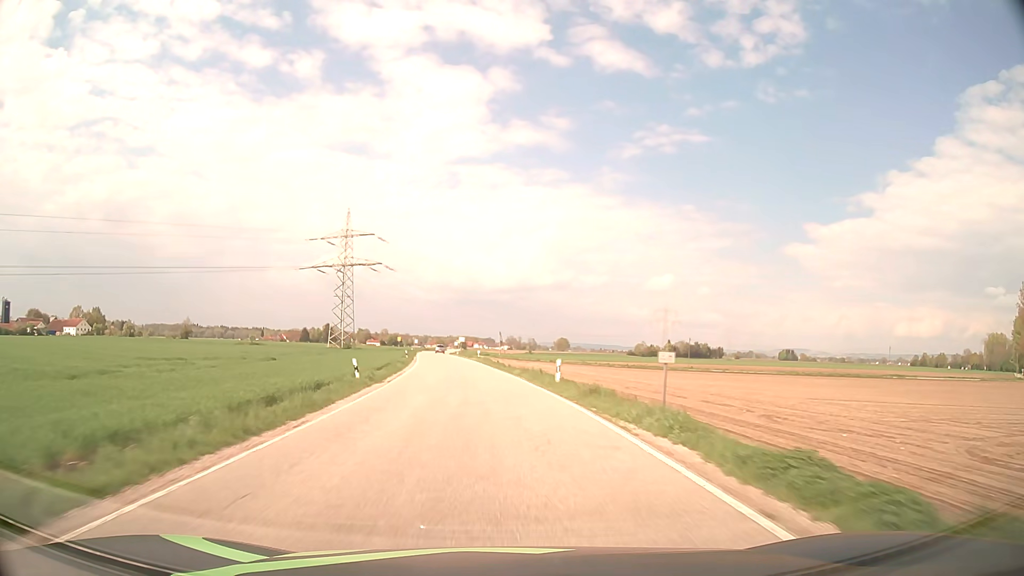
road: secondary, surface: asphalt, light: Day
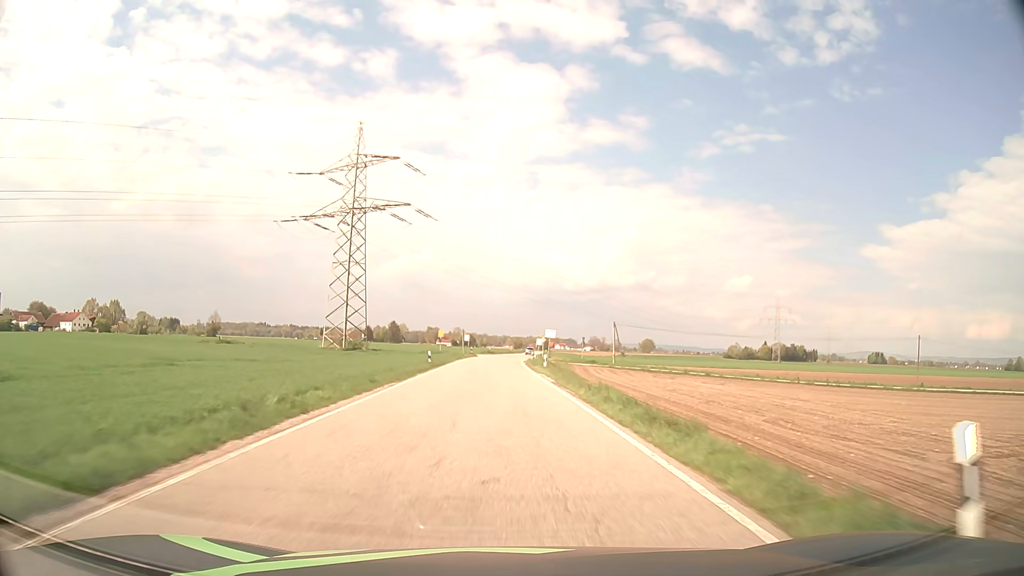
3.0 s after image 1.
(-4.9, +62.3) m; -7°
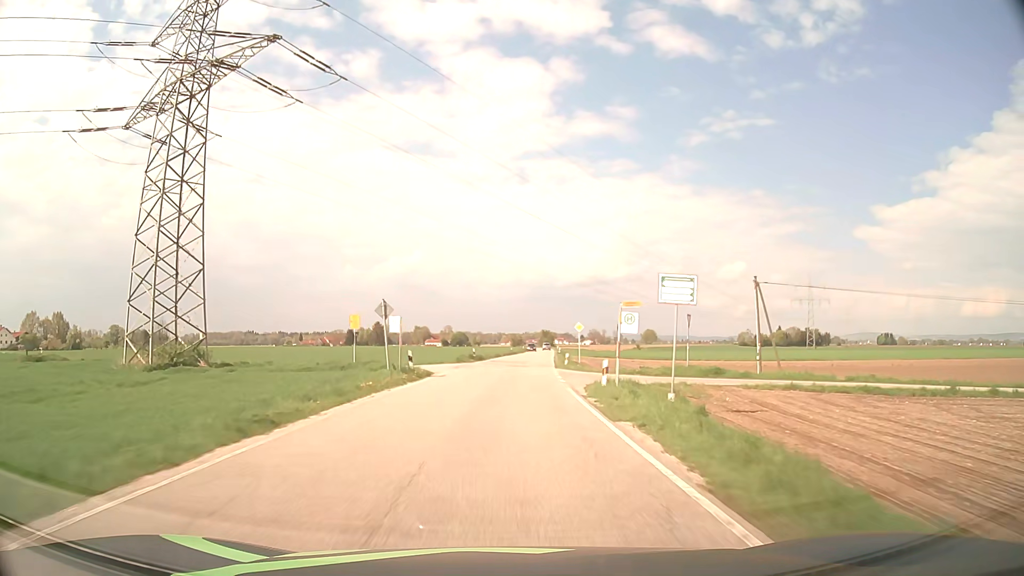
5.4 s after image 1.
(-0.2, +50.2) m; 0°
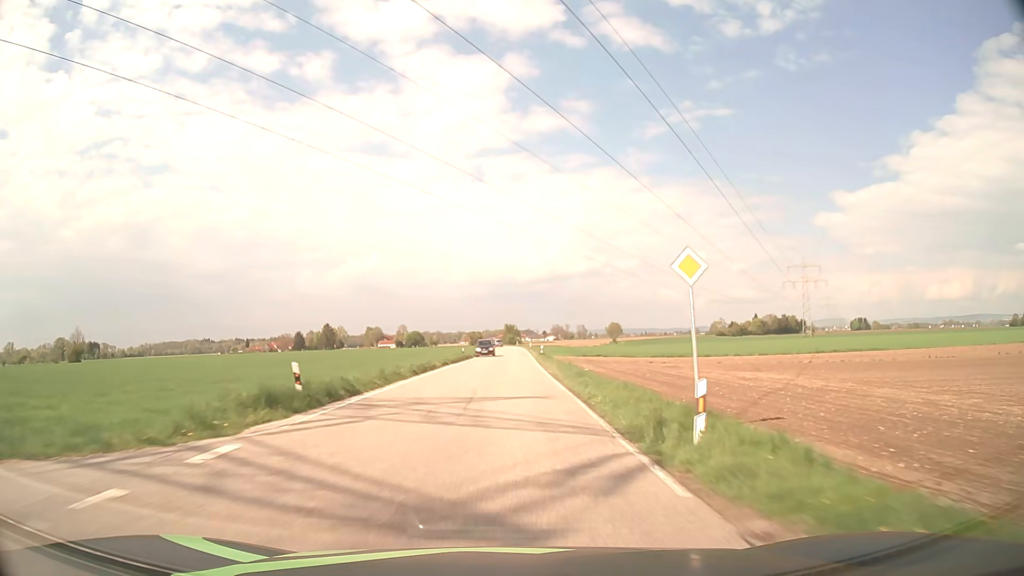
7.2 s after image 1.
(+1.1, +37.7) m; +4°
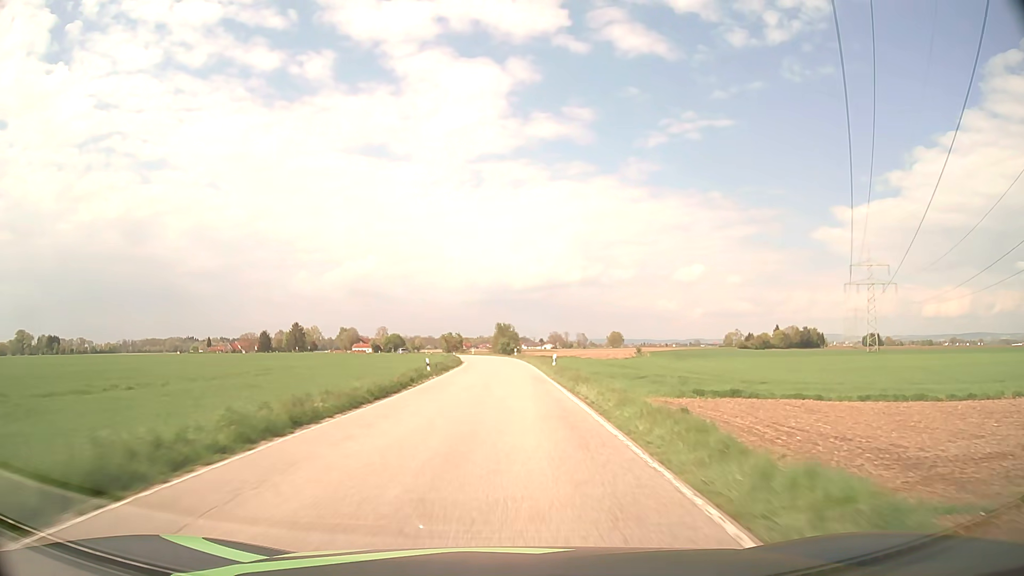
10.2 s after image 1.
(+0.5, +62.7) m; 0°
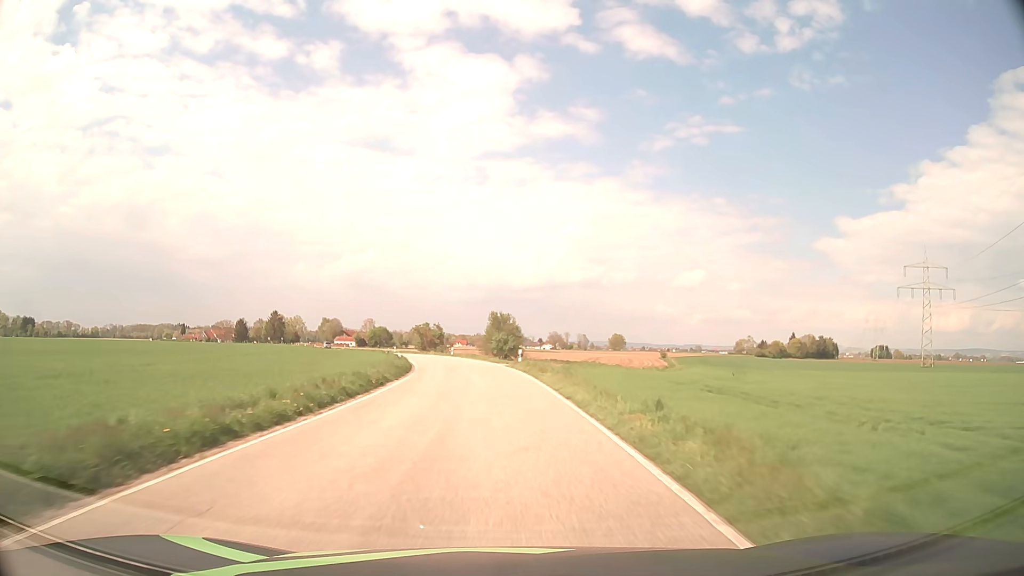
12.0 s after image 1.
(+0.2, +37.5) m; 0°
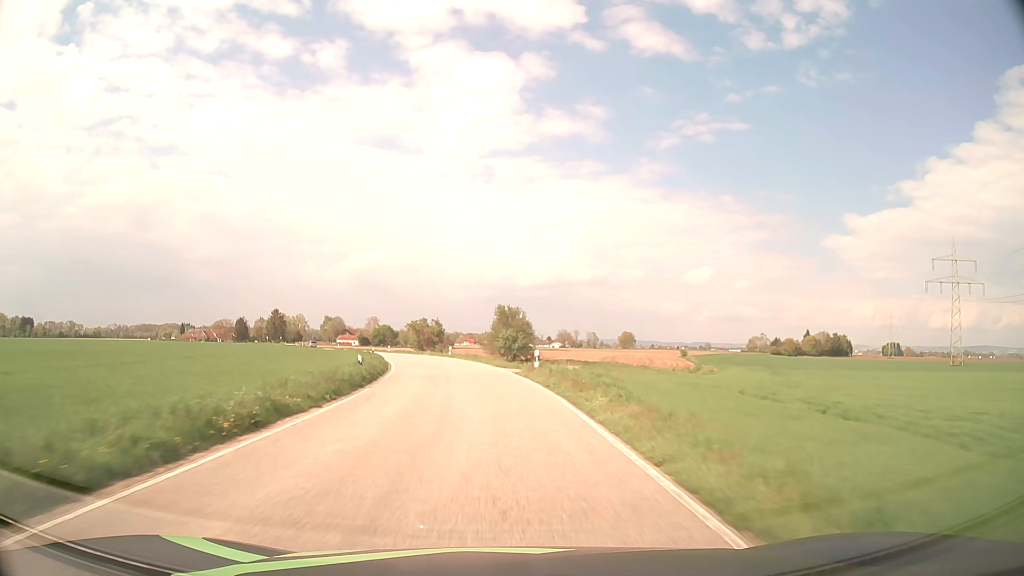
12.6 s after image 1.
(0.0, +12.5) m; -1°
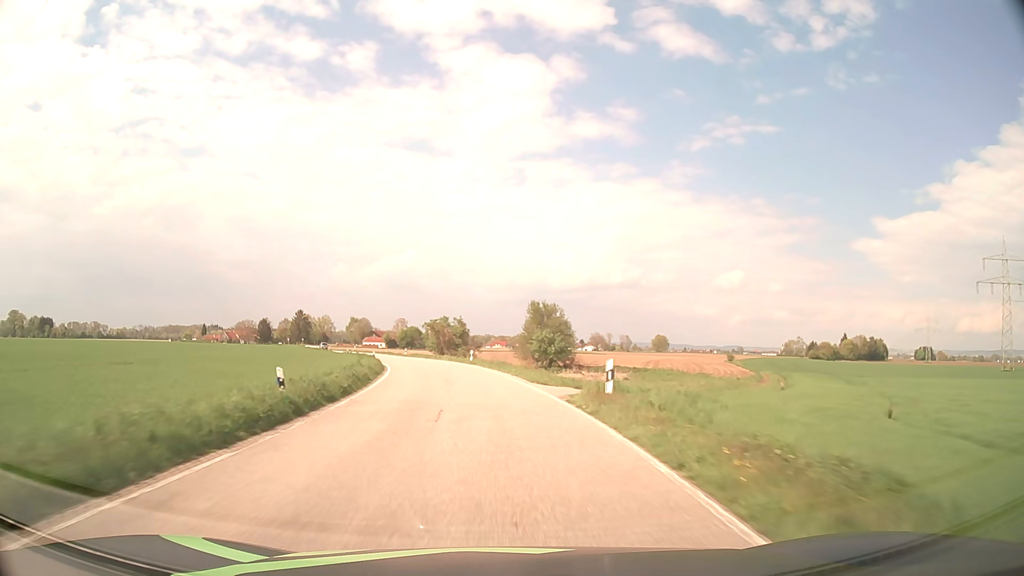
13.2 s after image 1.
(-0.2, +12.5) m; -3°
(0, +10) (-1, +20) (-2, +30) (-4, +40) (-6, +50) (-8, +59) (-11, +69) (-14, +78) (-17, +88) (-20, +97) m
